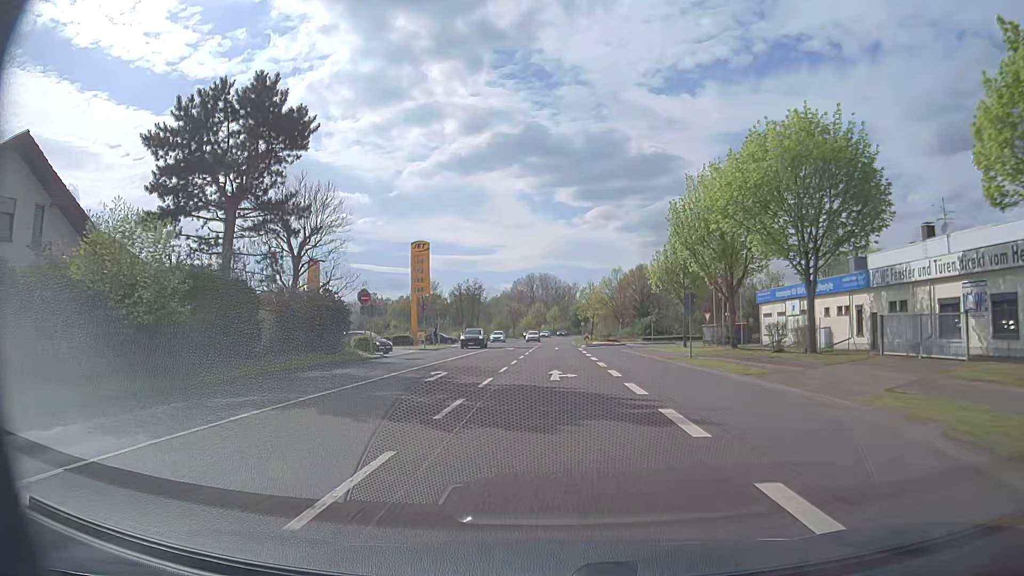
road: primary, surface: asphalt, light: Day
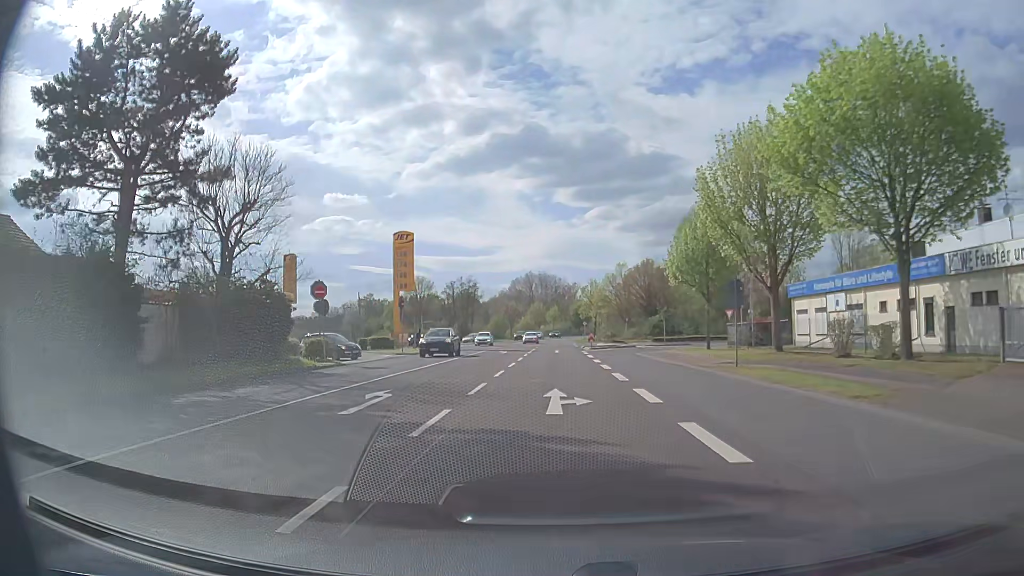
(0.0, +7.9) m; 0°
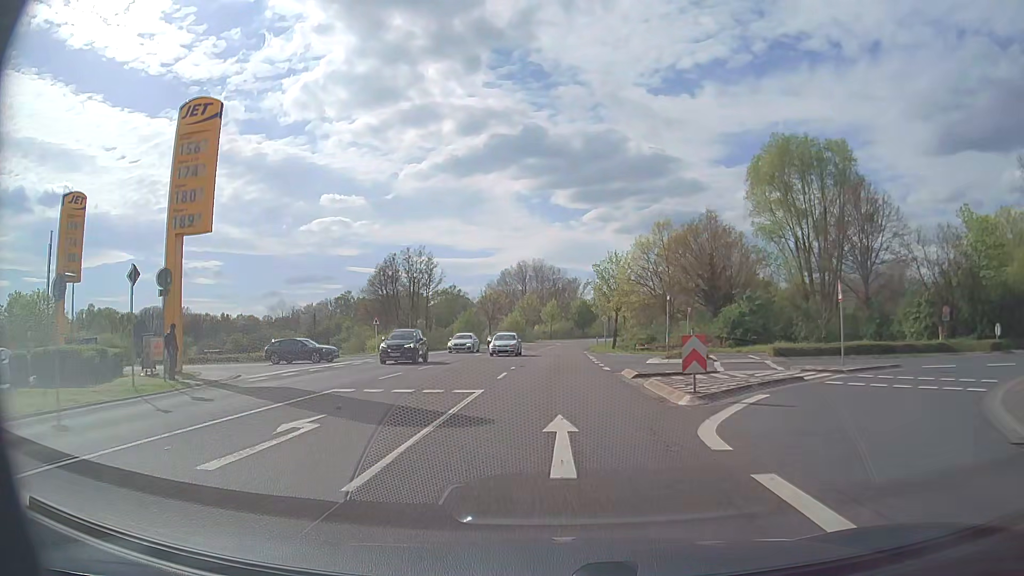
(0.0, +39.7) m; 0°
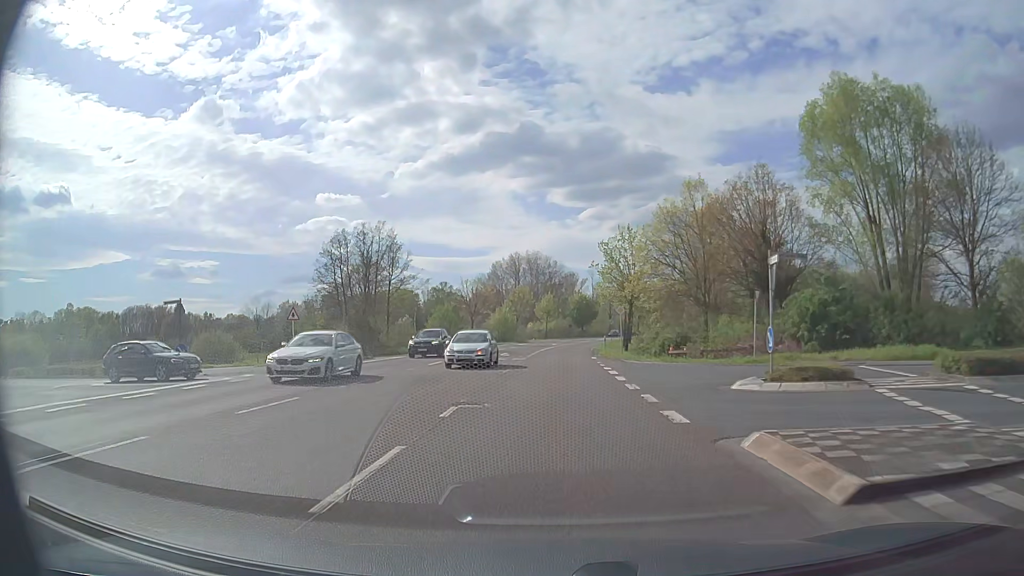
(+0.1, +15.9) m; +1°
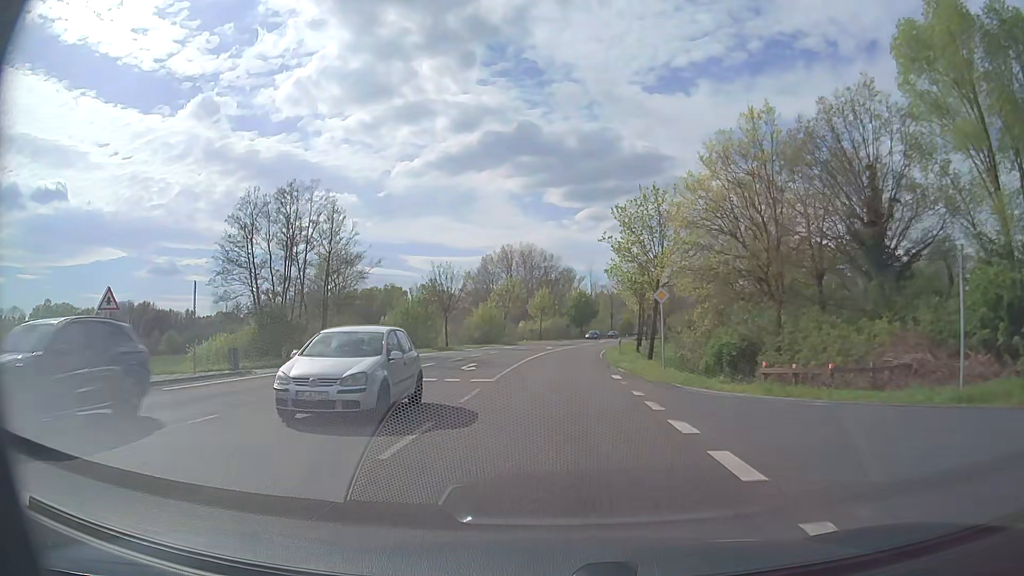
(0.0, +15.9) m; 0°
(0, +10) (0, +20) (+1, +30) (+1, +40) (+2, +50) (+3, +60) (+4, +70) (+5, +80) (+7, +90) (+8, +99) m
